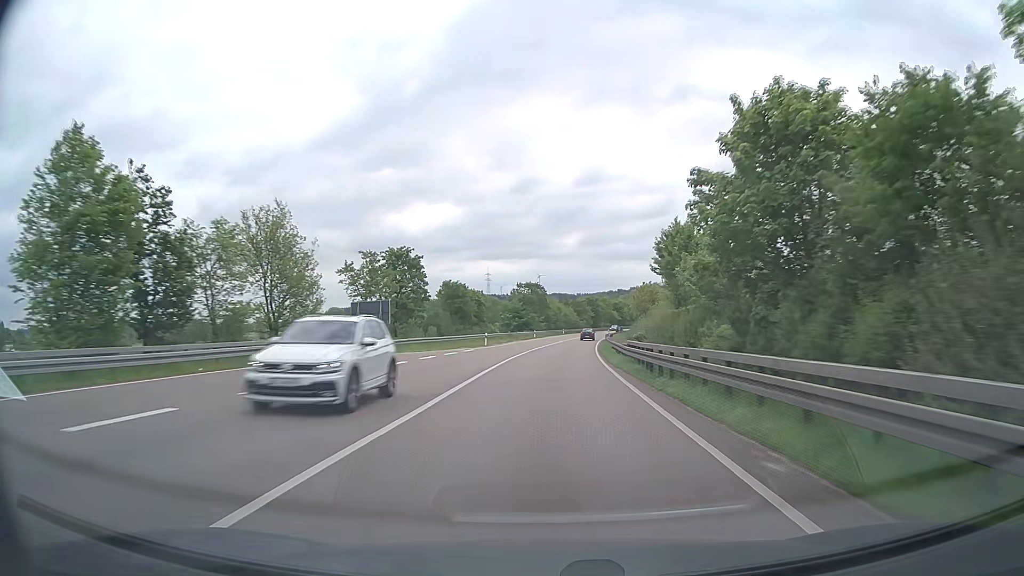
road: trunk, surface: asphalt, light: Day
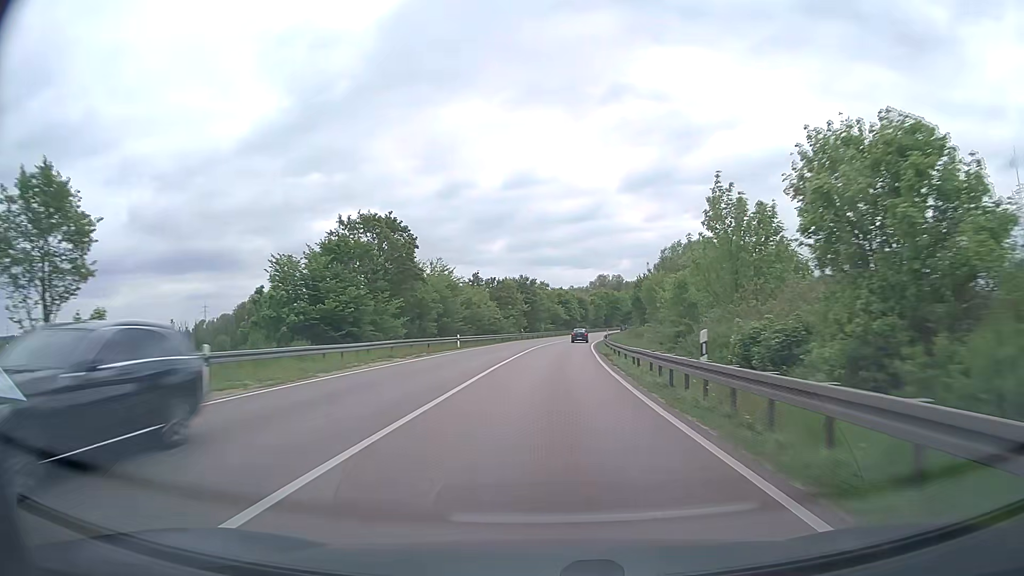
(+4.4, +78.5) m; +6°
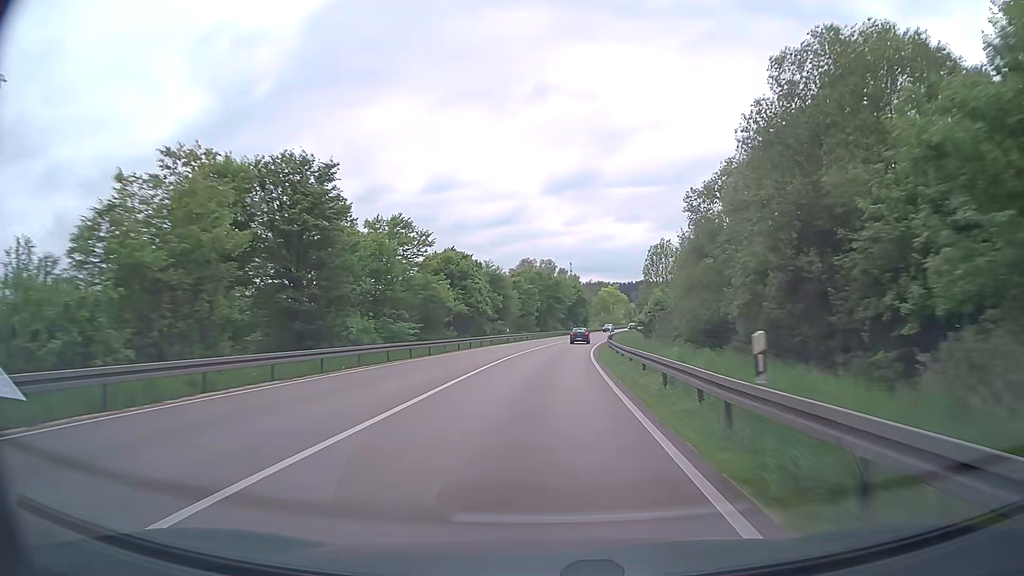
(+4.6, +76.5) m; +7°
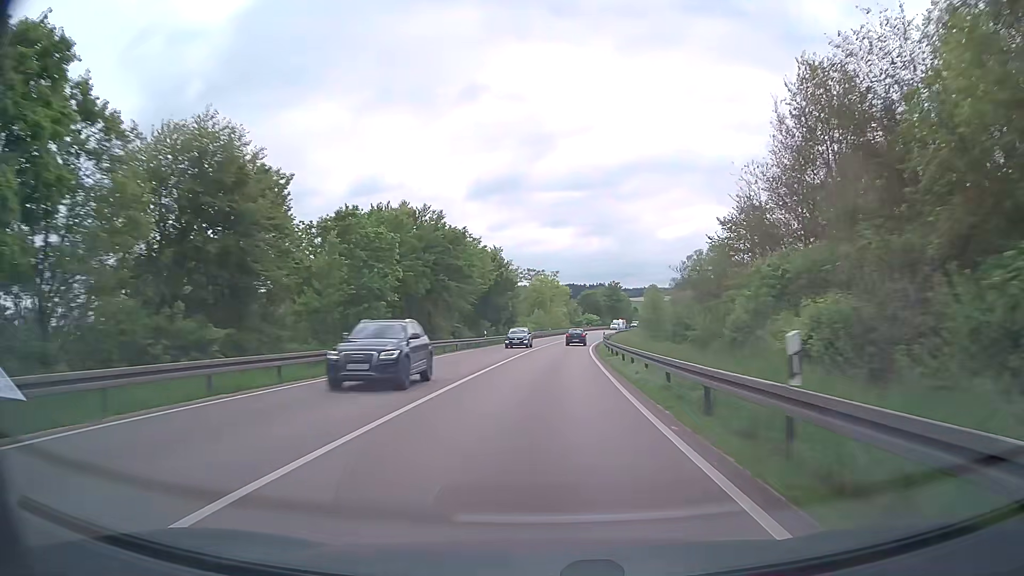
(+3.2, +60.0) m; +7°
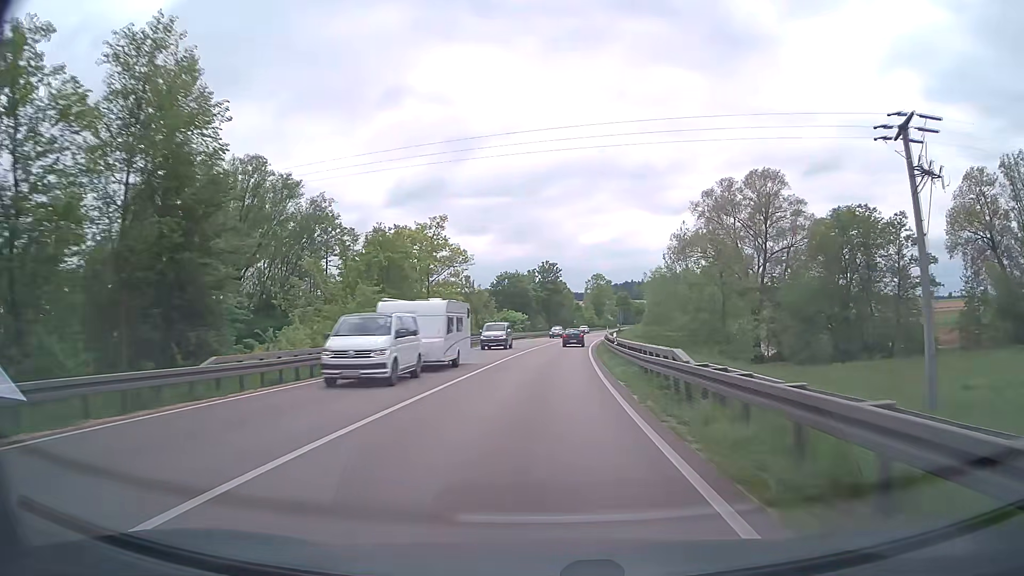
(+4.6, +74.4) m; +7°
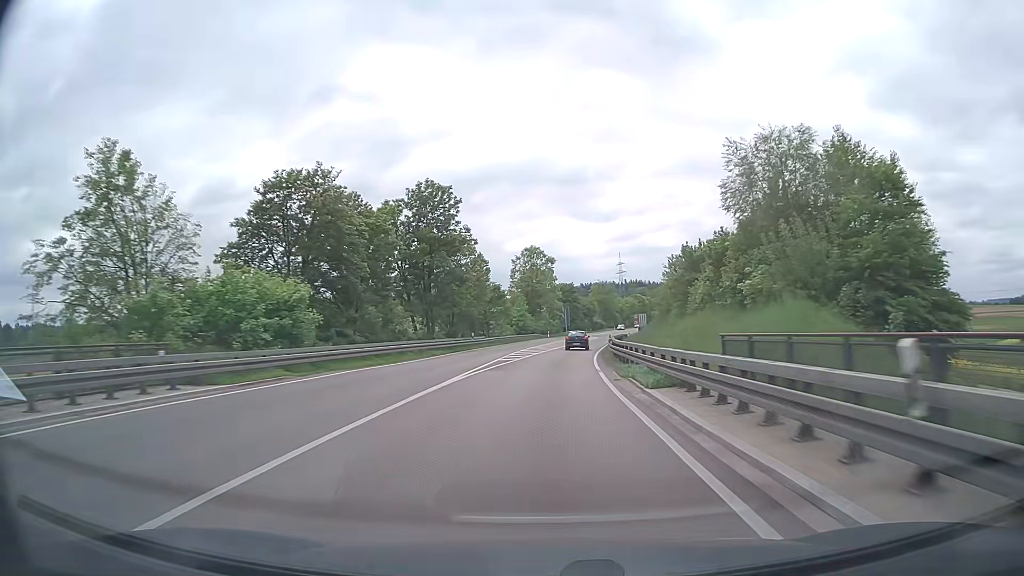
(+4.1, +73.9) m; +6°
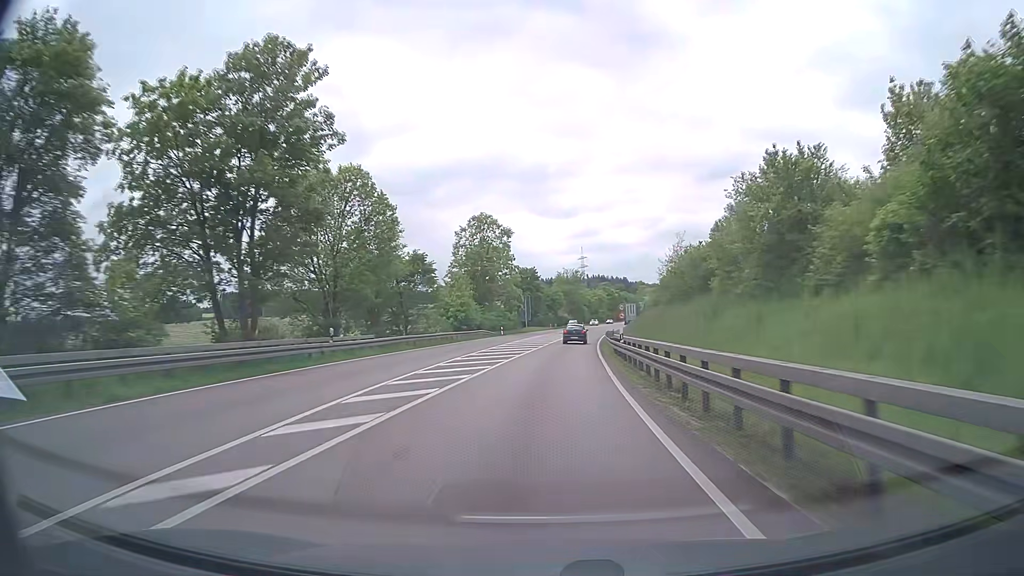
(+1.0, +29.3) m; +4°
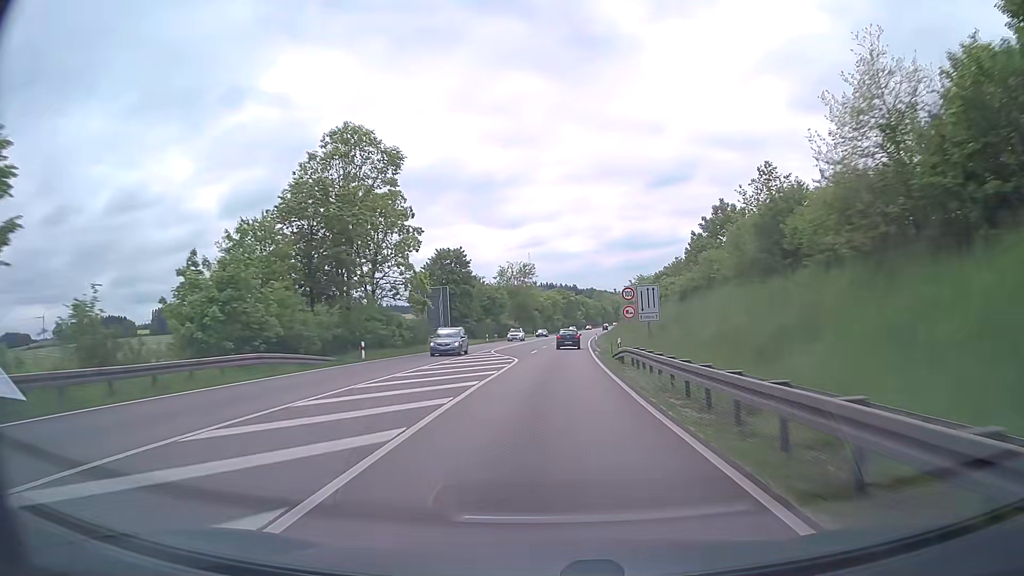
(+1.8, +43.7) m; +5°
(0, +10) (0, +20) (+1, +30) (+1, +40) (+1, +50) (+2, +60) (+3, +70) (+3, +80) (+4, +90) (+5, +100) m
